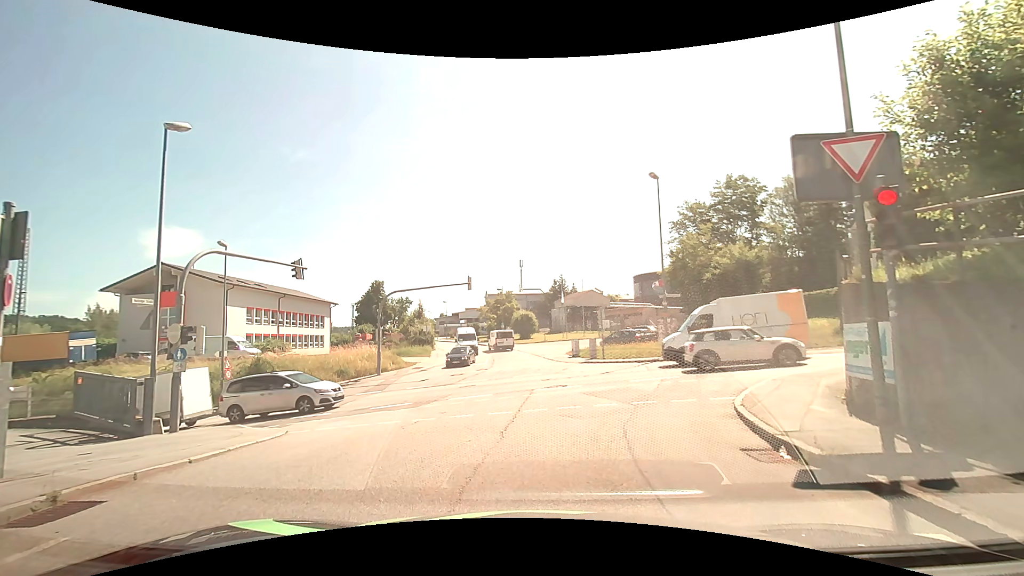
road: residential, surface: asphalt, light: Day
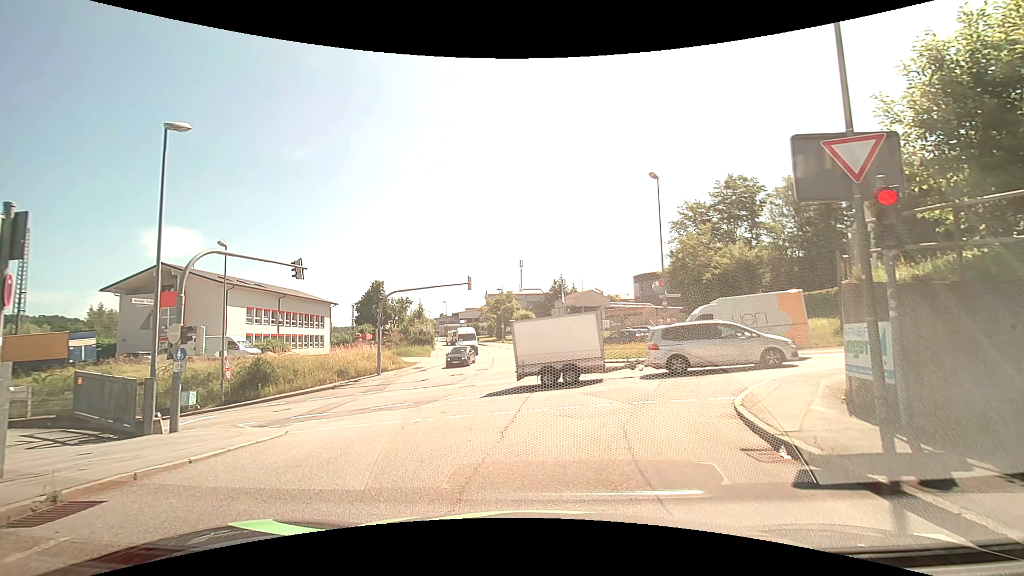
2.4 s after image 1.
(0.0, 0.0) m; 0°
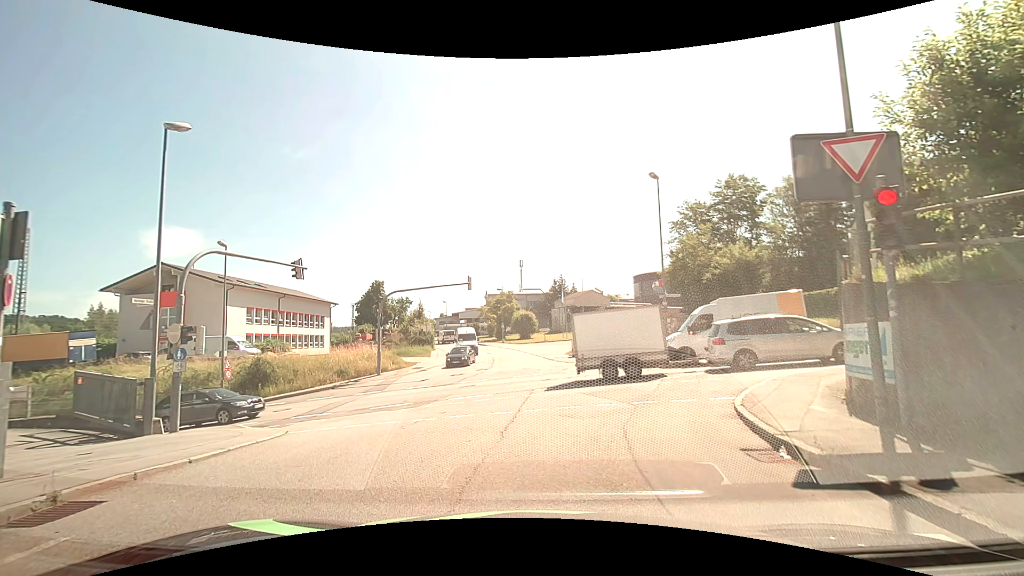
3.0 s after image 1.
(0.0, 0.0) m; 0°
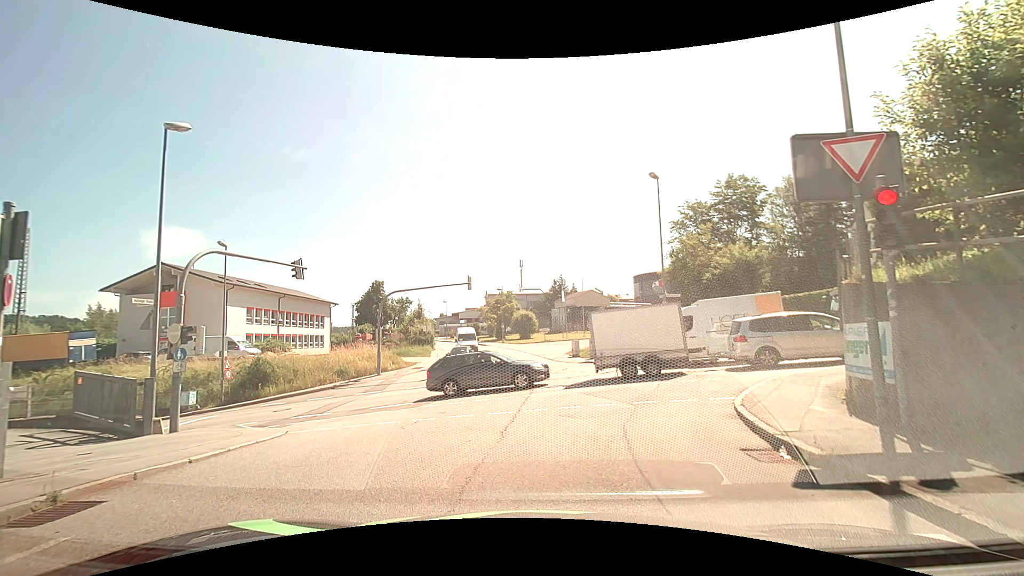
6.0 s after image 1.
(0.0, 0.0) m; 0°
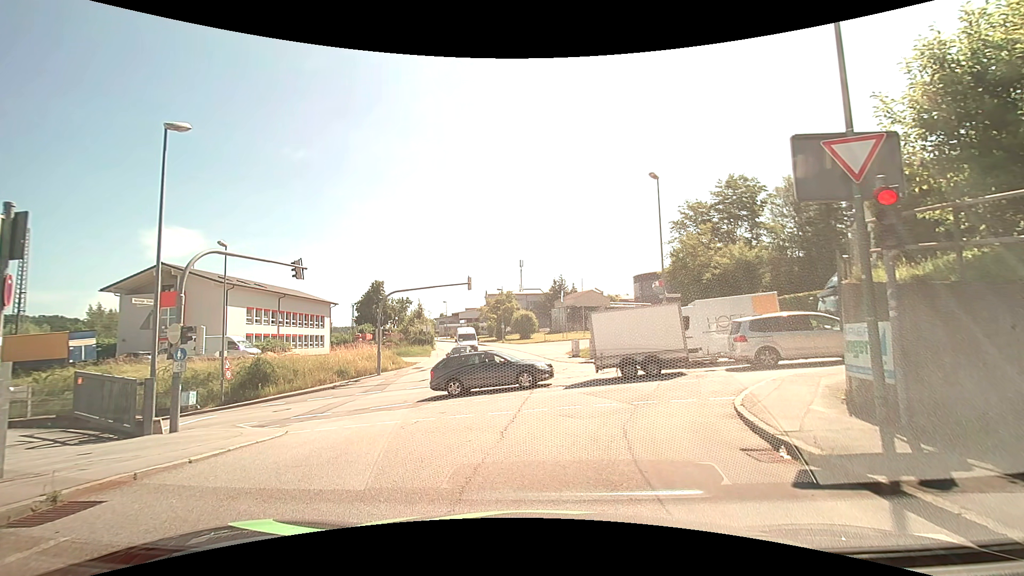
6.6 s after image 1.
(0.0, 0.0) m; 0°
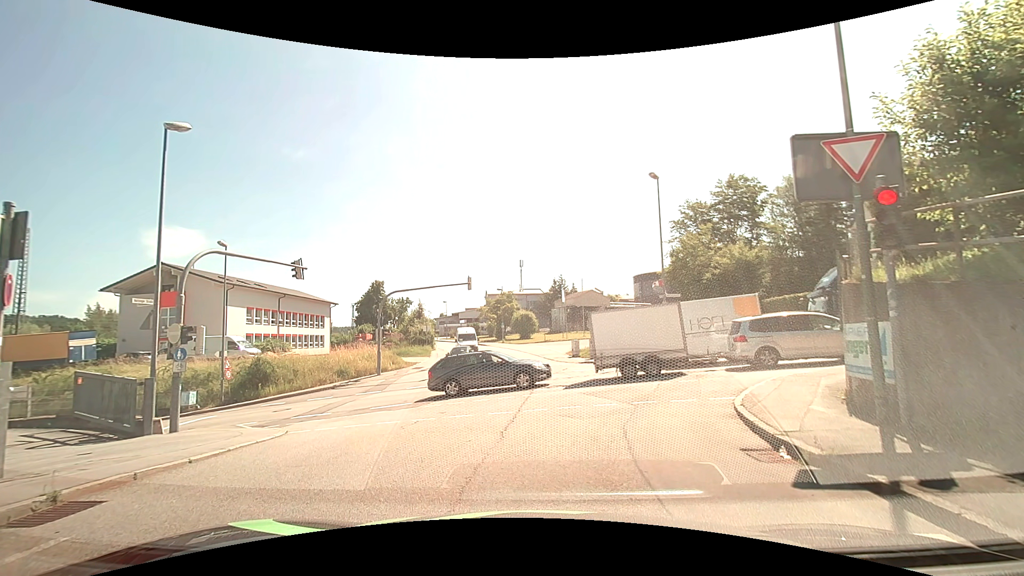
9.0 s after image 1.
(0.0, 0.0) m; 0°
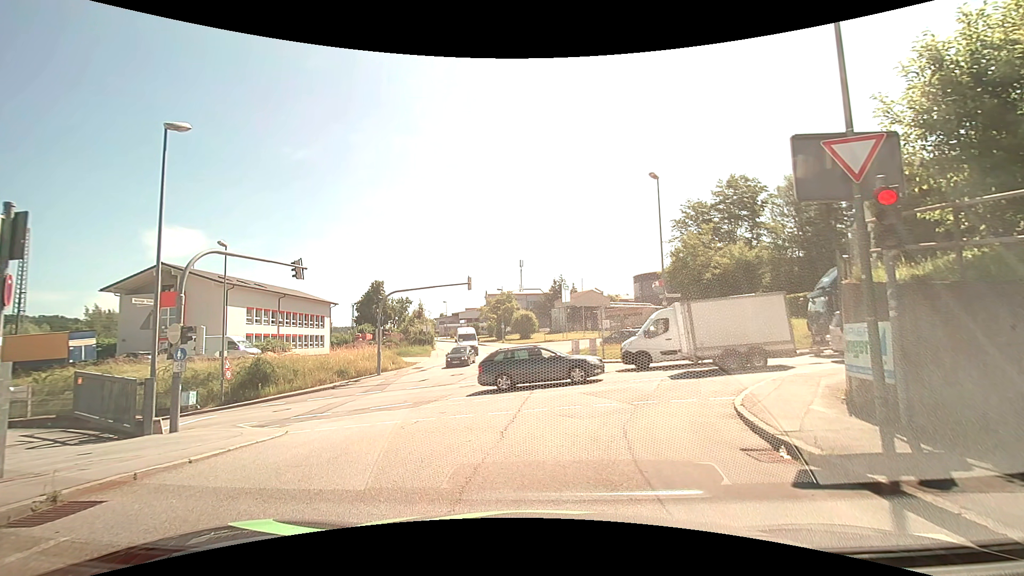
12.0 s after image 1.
(0.0, 0.0) m; 0°
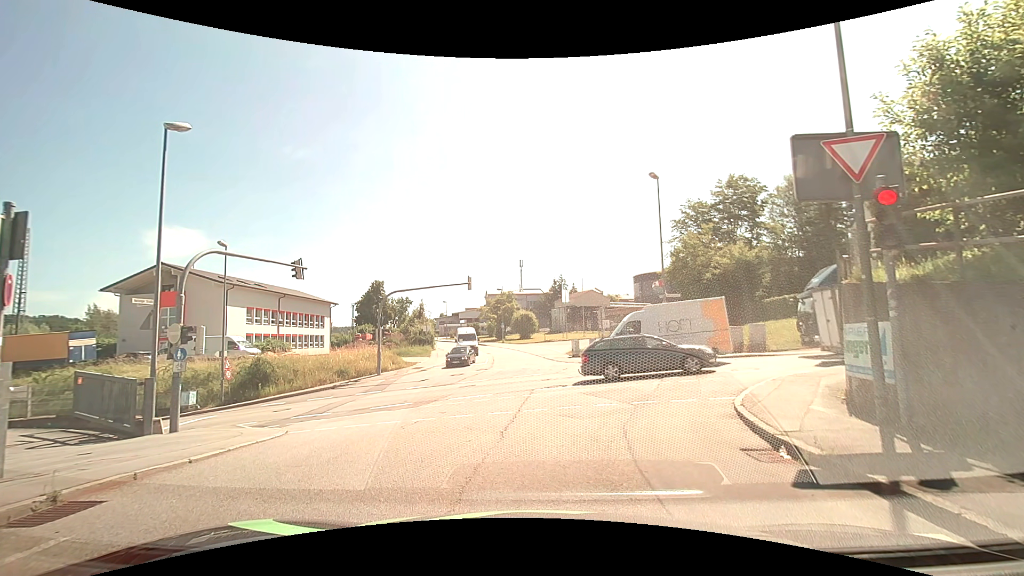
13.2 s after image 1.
(0.0, 0.0) m; 0°
